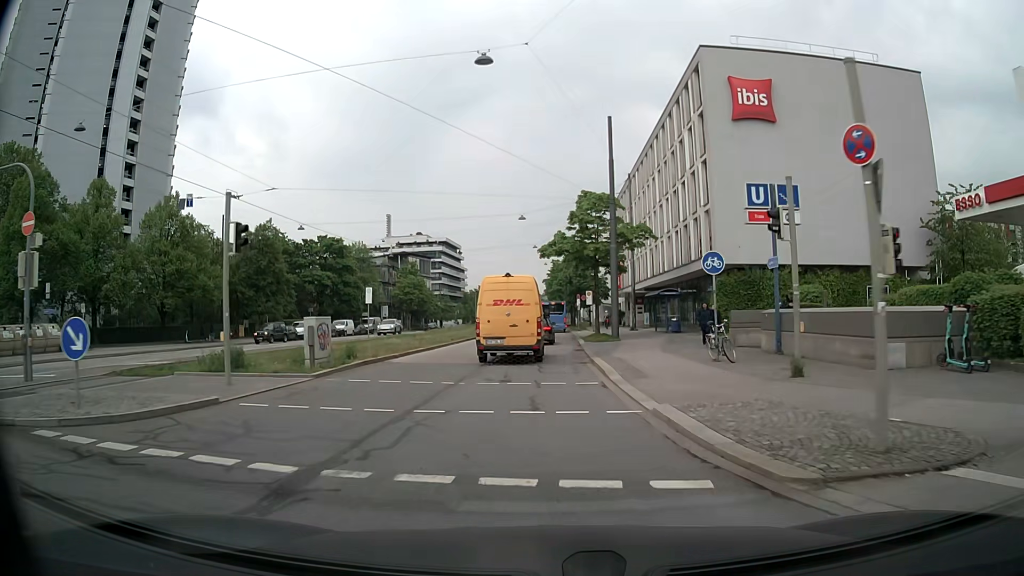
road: secondary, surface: asphalt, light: Day
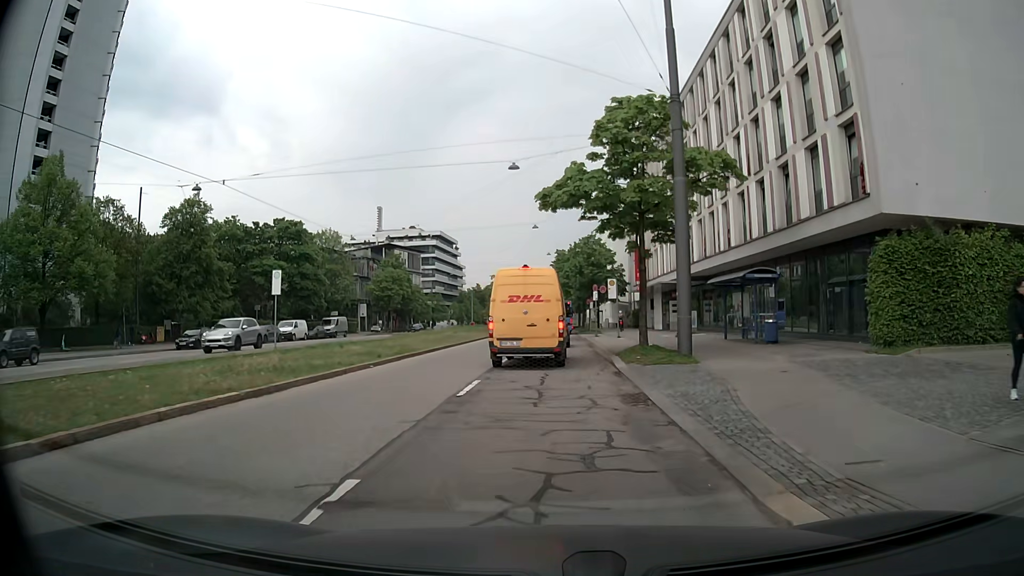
(0.0, +17.6) m; -1°
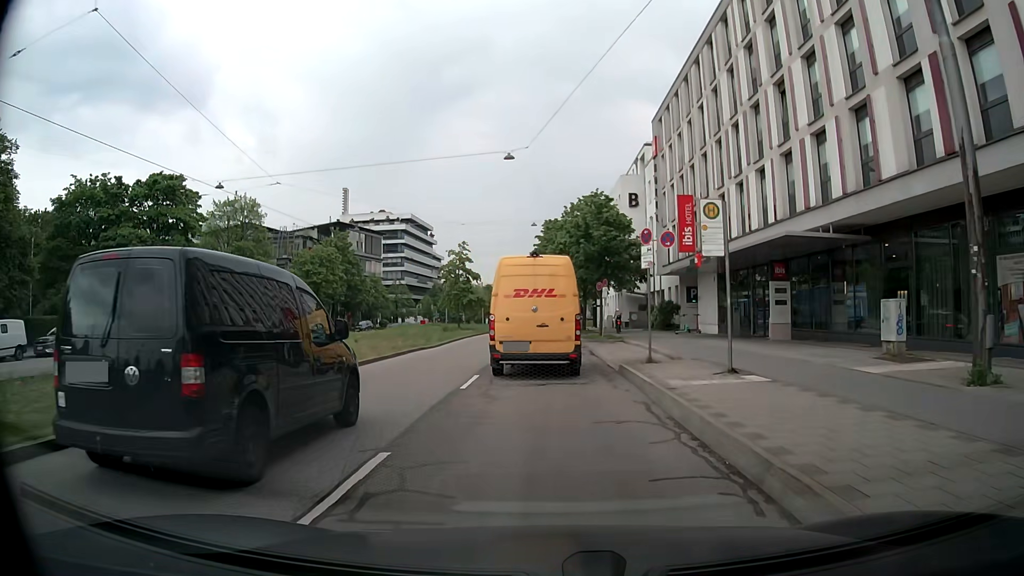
(+0.5, +25.8) m; +3°
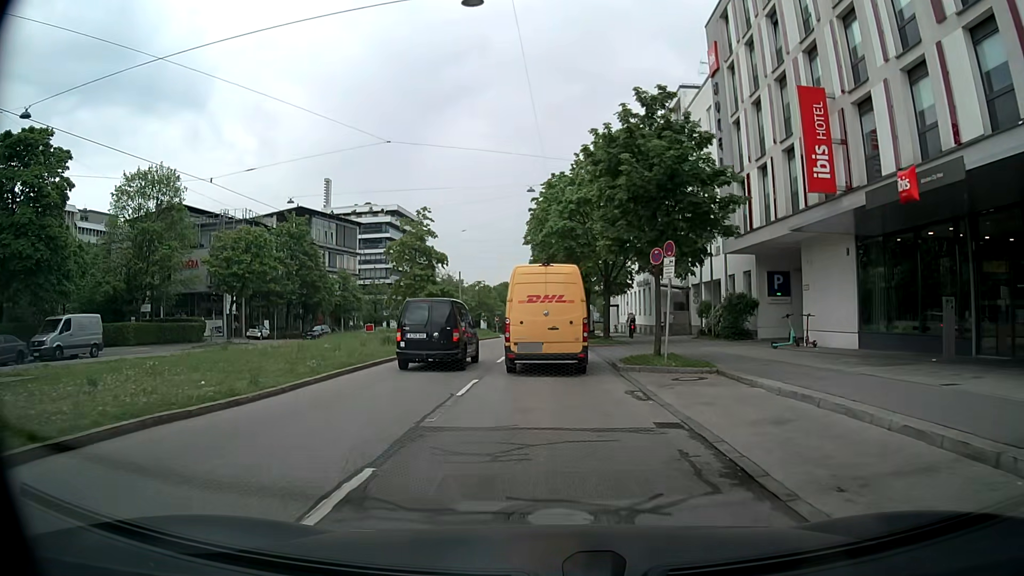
(-0.5, +18.7) m; -2°
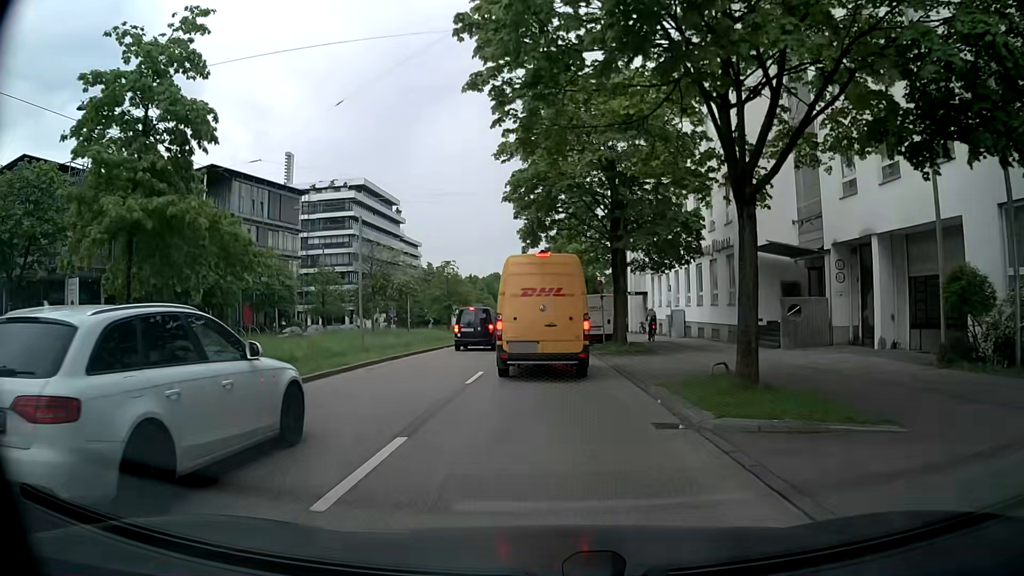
(+0.3, +25.4) m; +1°
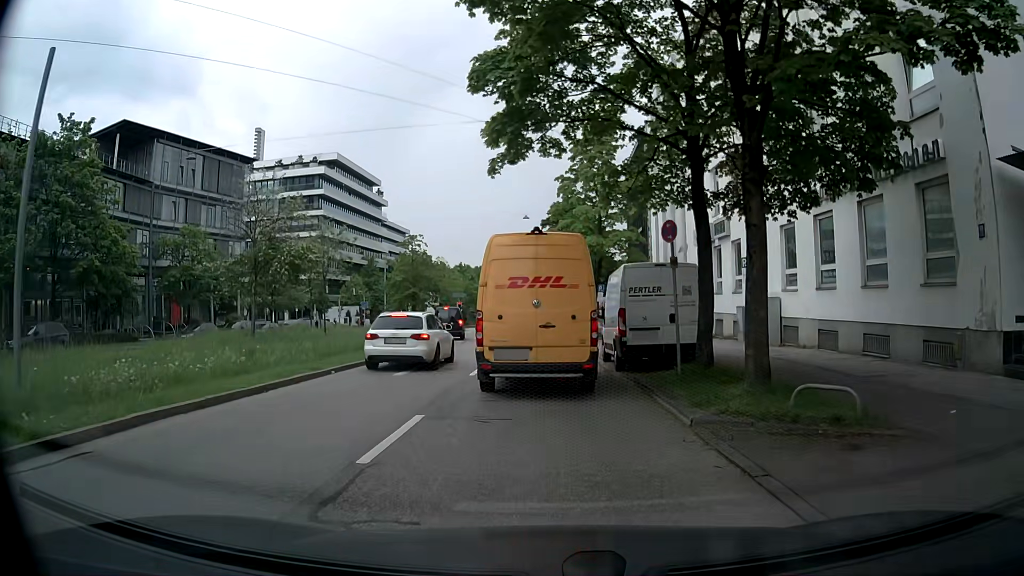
(0.0, +16.4) m; -1°
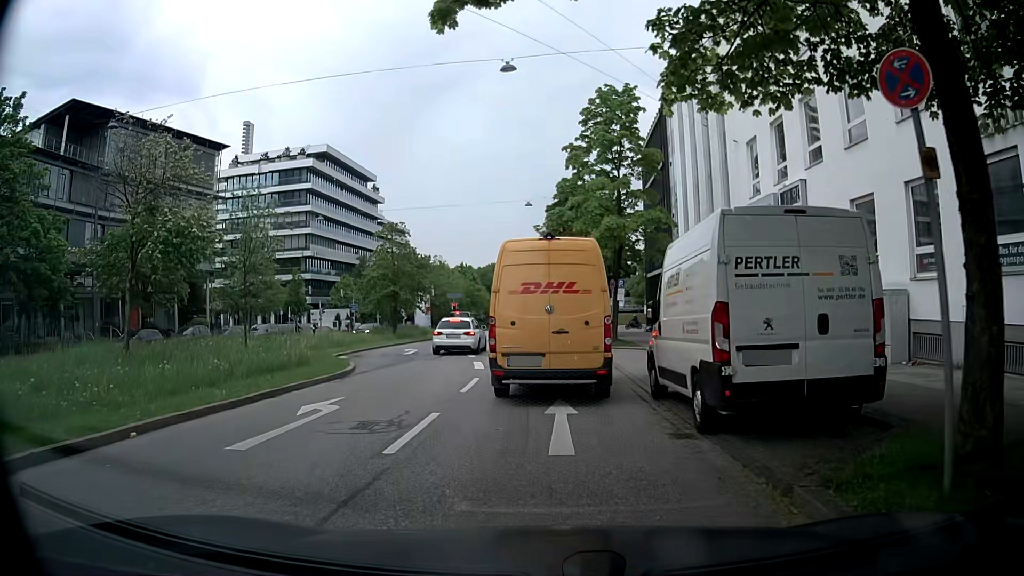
(+0.1, +8.3) m; +2°
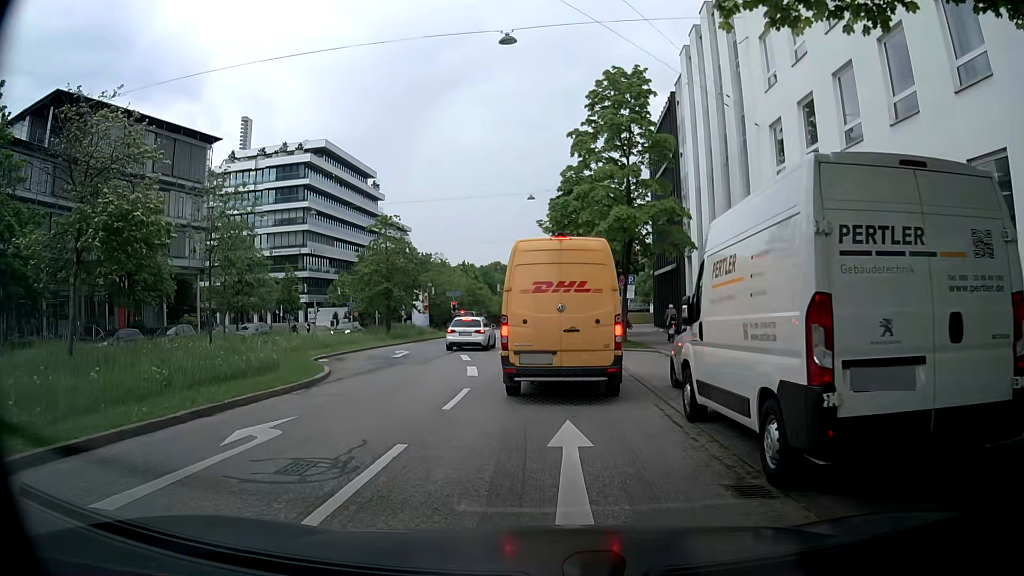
(-0.1, +2.5) m; -2°
